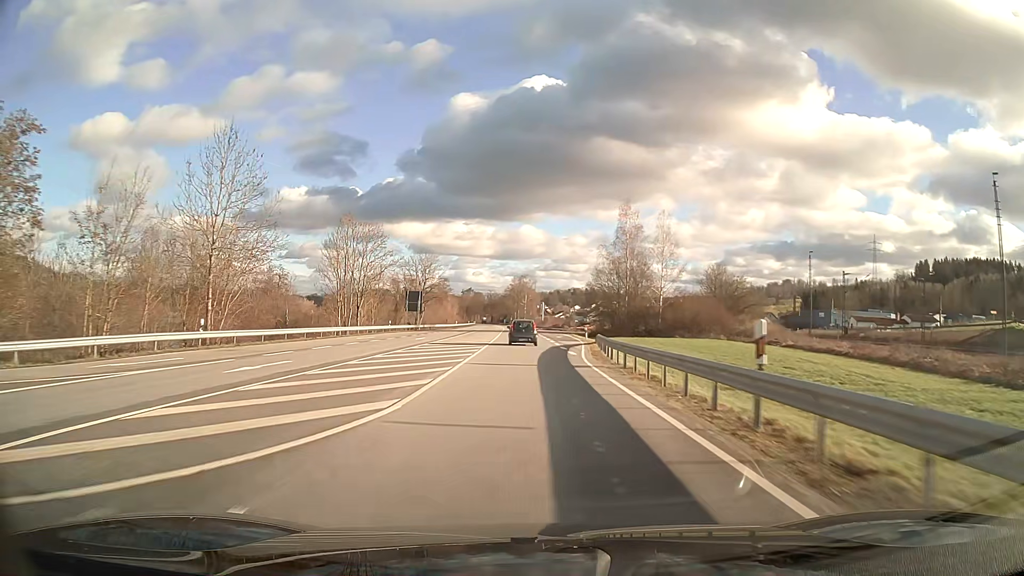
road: primary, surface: asphalt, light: Day
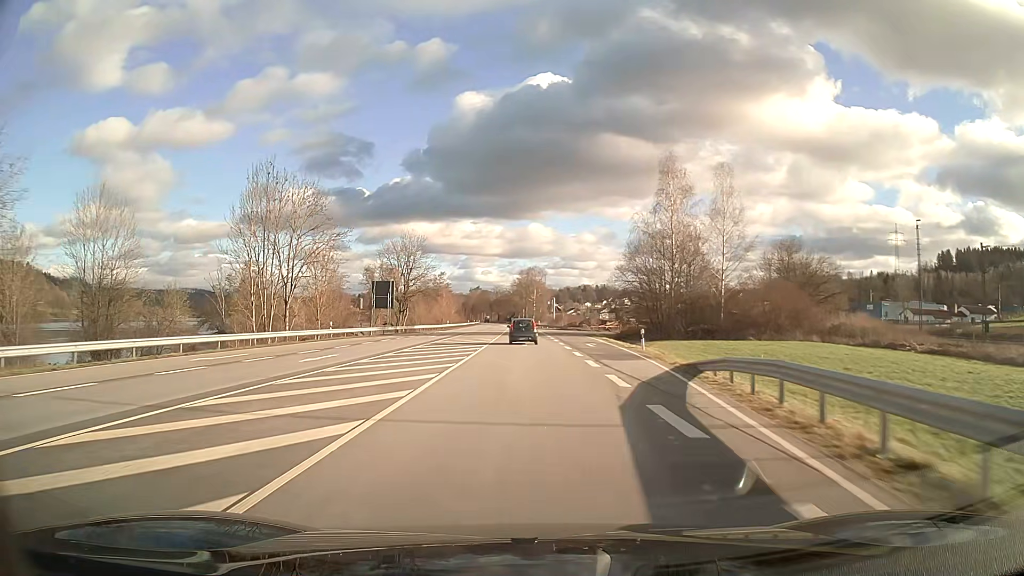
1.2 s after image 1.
(-0.2, +26.1) m; -1°
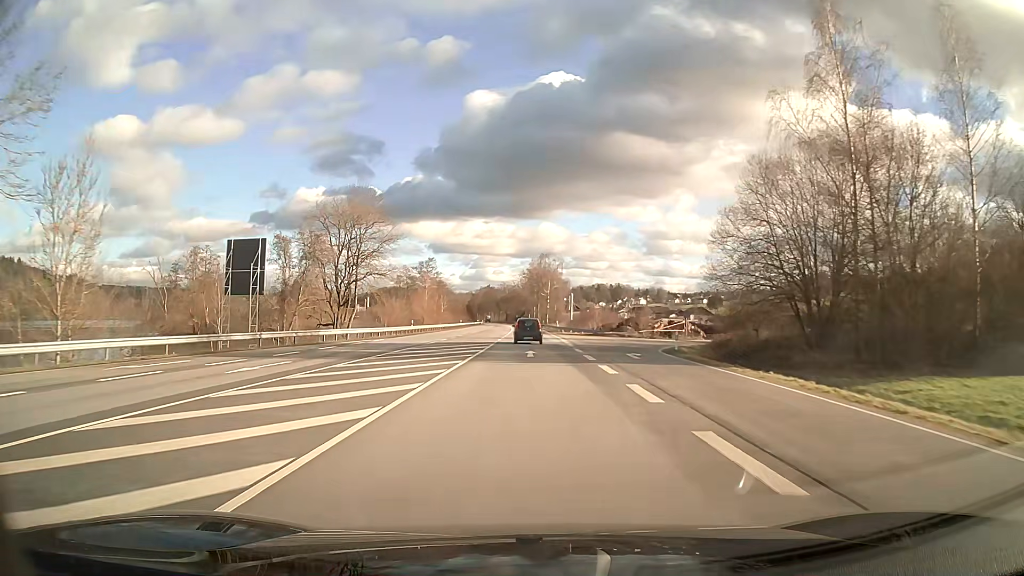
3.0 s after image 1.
(-0.4, +38.8) m; -1°
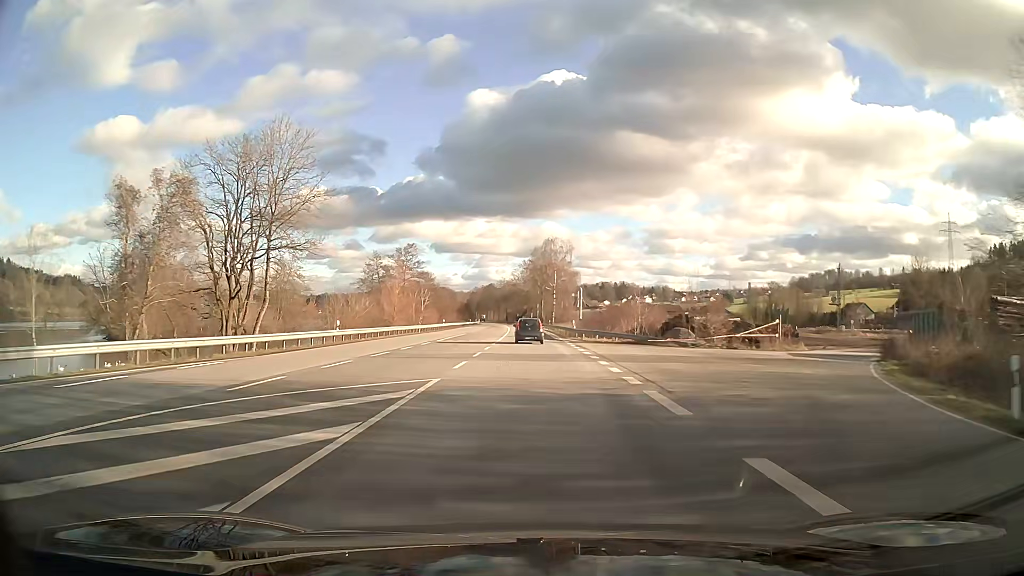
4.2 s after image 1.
(-0.1, +25.6) m; 0°
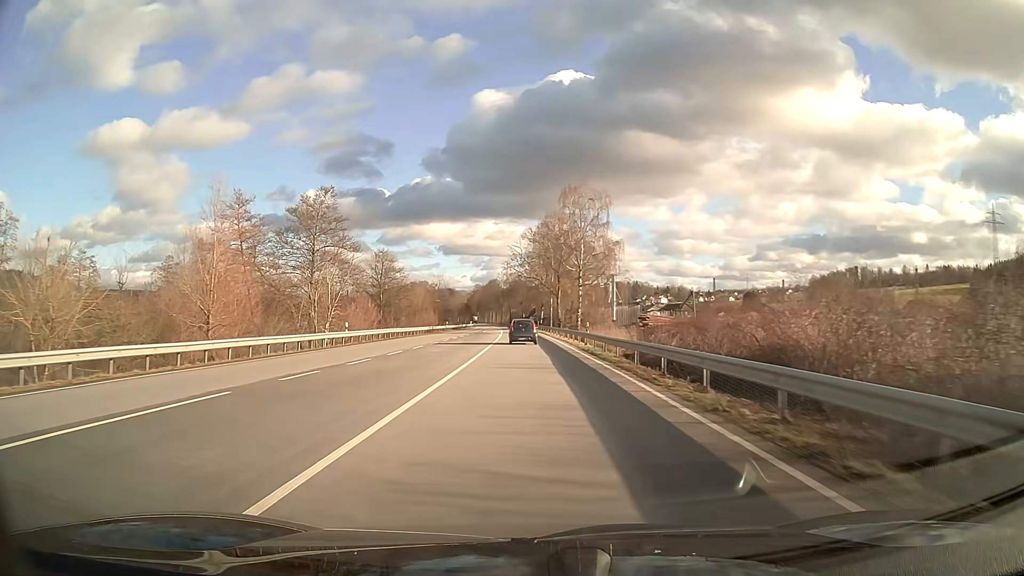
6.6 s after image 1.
(-0.3, +50.9) m; -1°
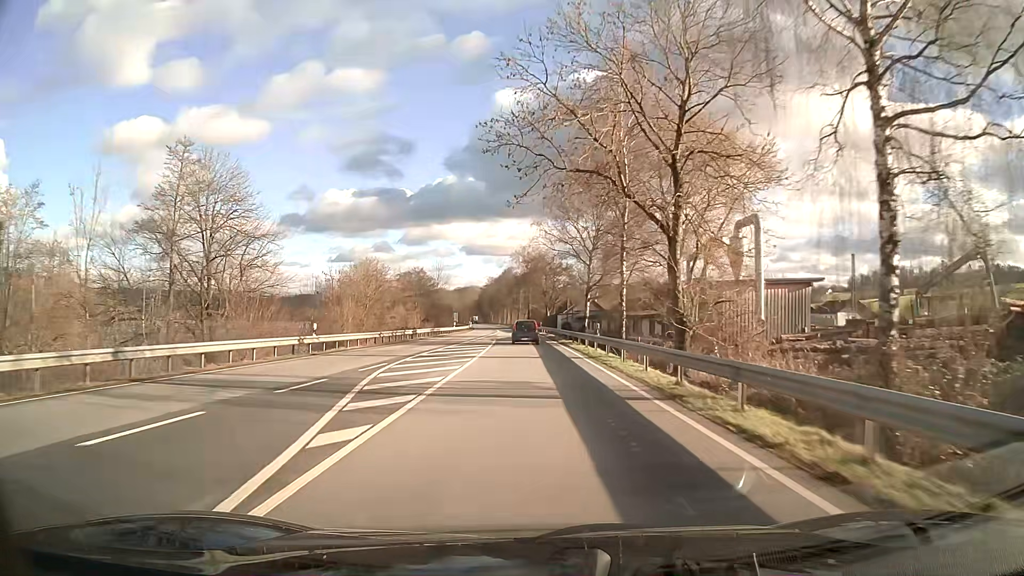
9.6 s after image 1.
(-1.1, +63.2) m; -2°
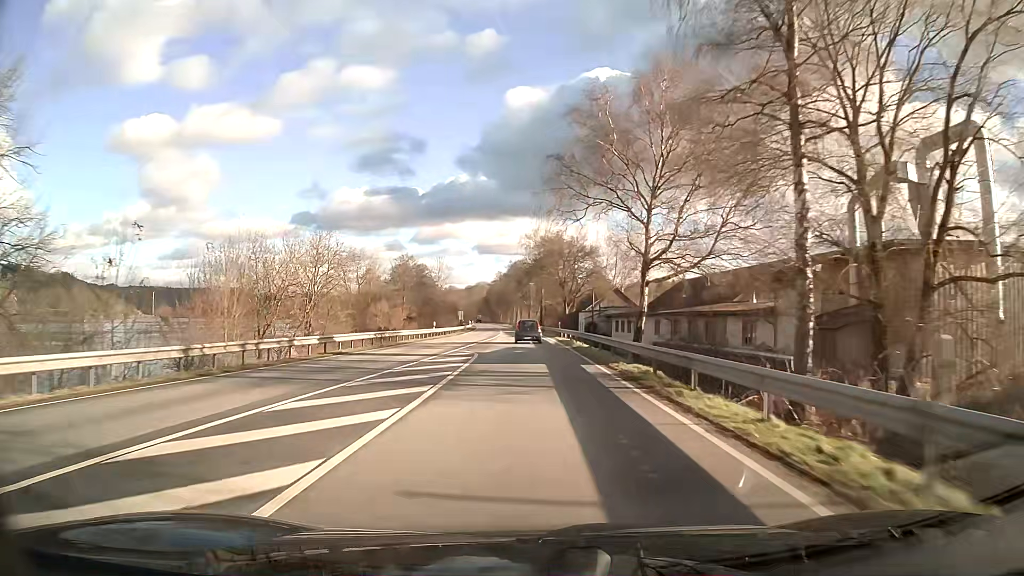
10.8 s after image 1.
(-0.2, +25.3) m; -1°
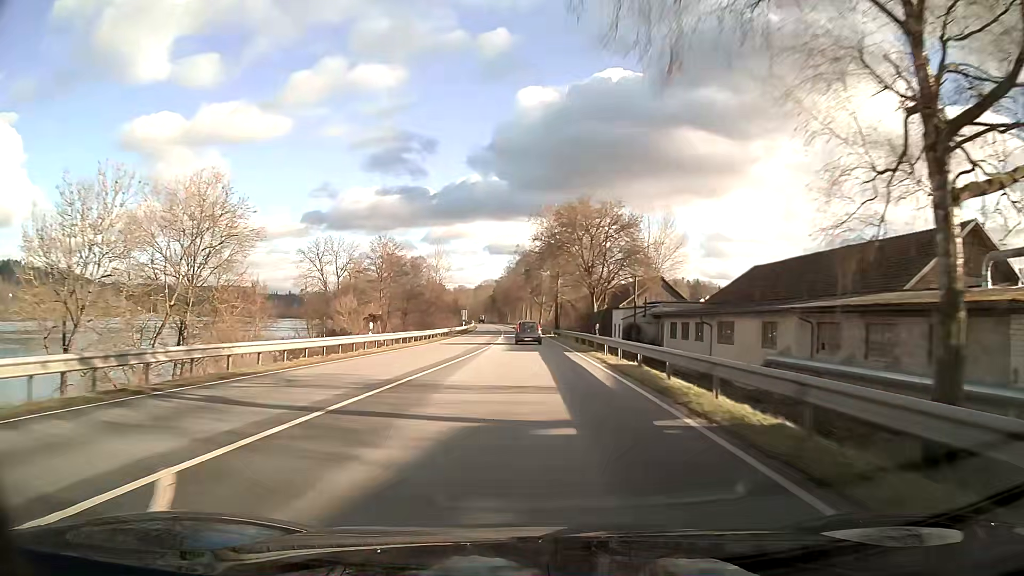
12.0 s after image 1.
(-0.2, +25.5) m; -1°
